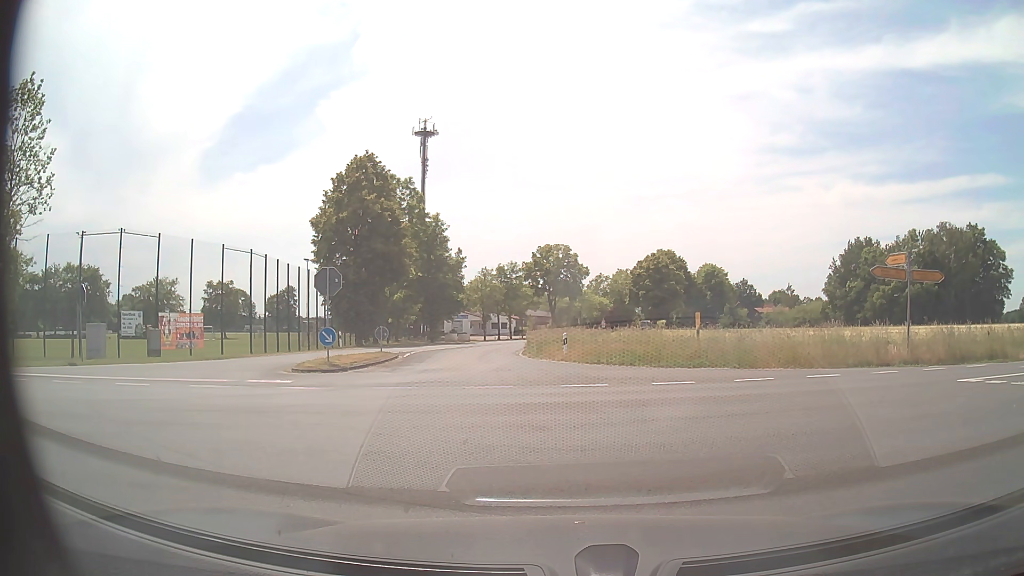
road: secondary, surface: asphalt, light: Day
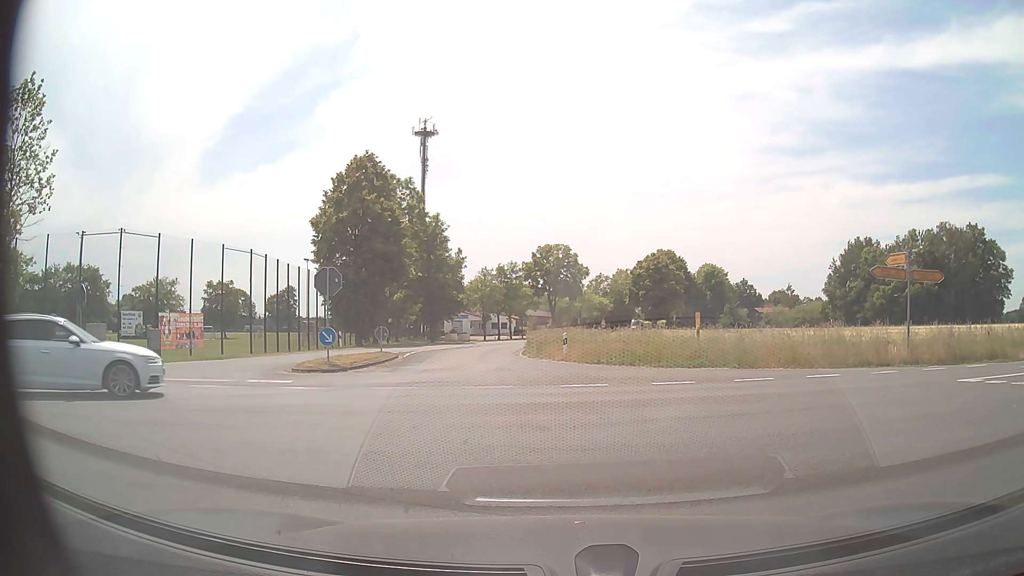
(0.0, 0.0) m; 0°
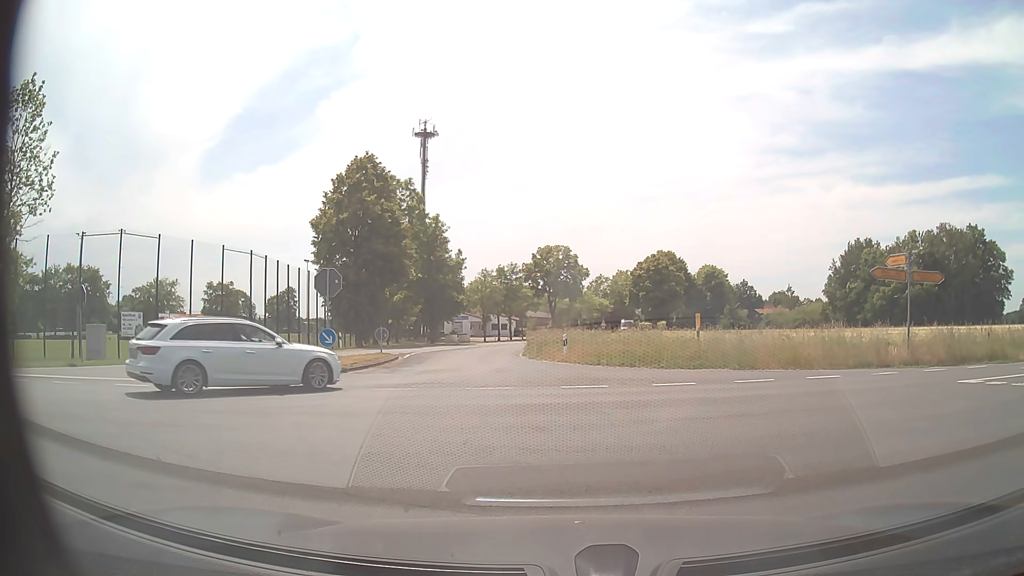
(0.0, 0.0) m; 0°
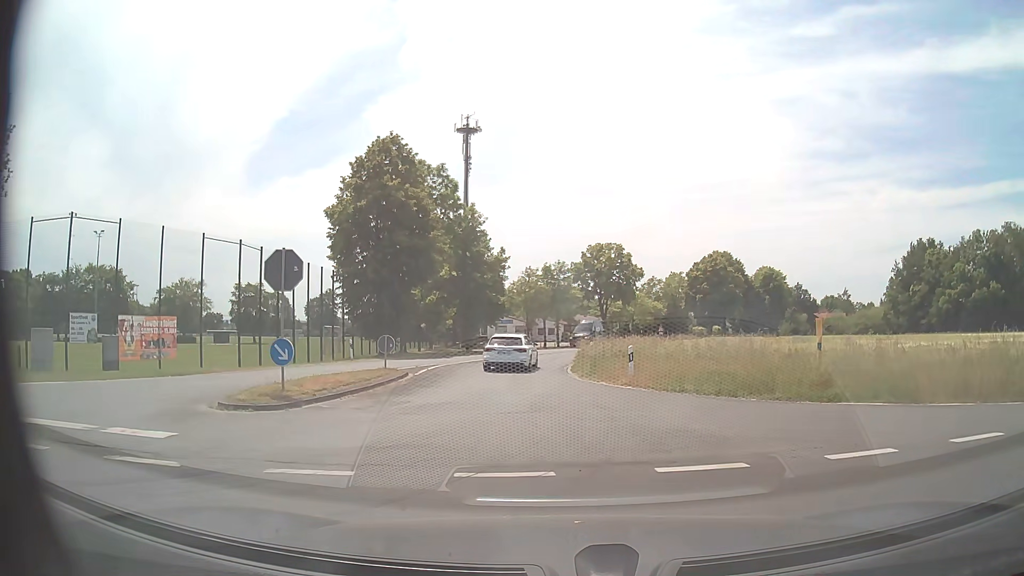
(-0.1, +8.0) m; -3°
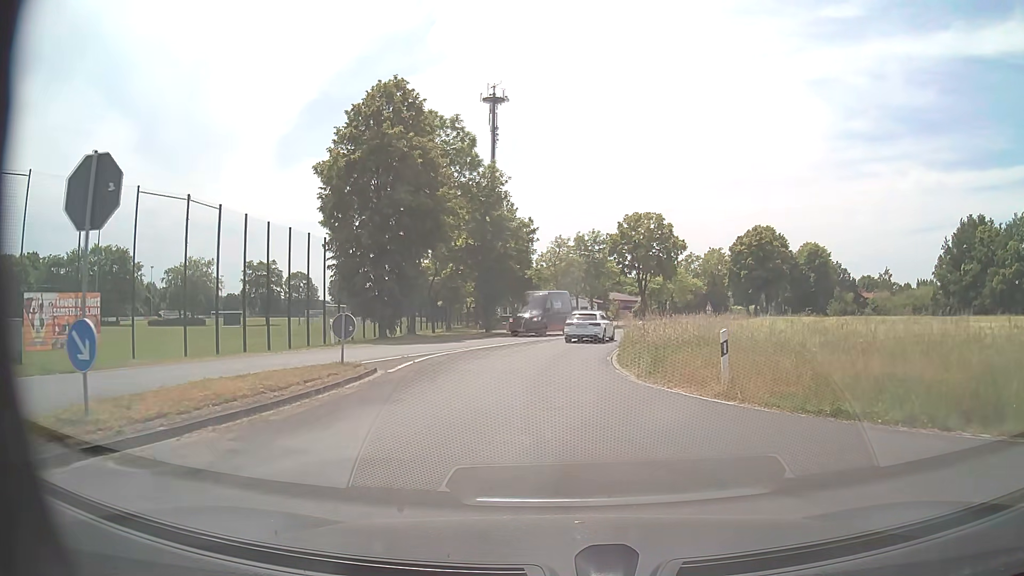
(-0.2, +8.2) m; -2°
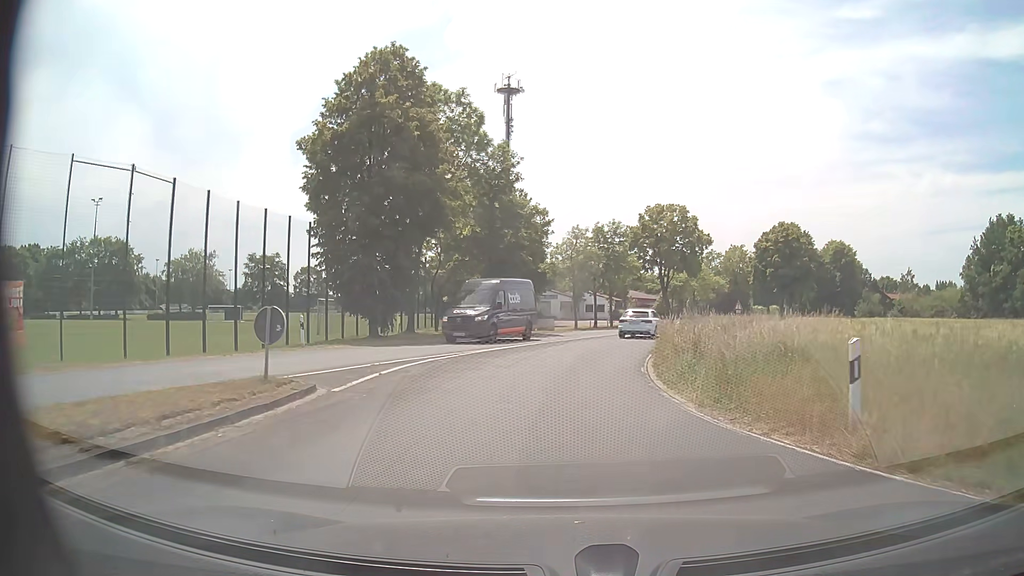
(-0.1, +5.1) m; -2°
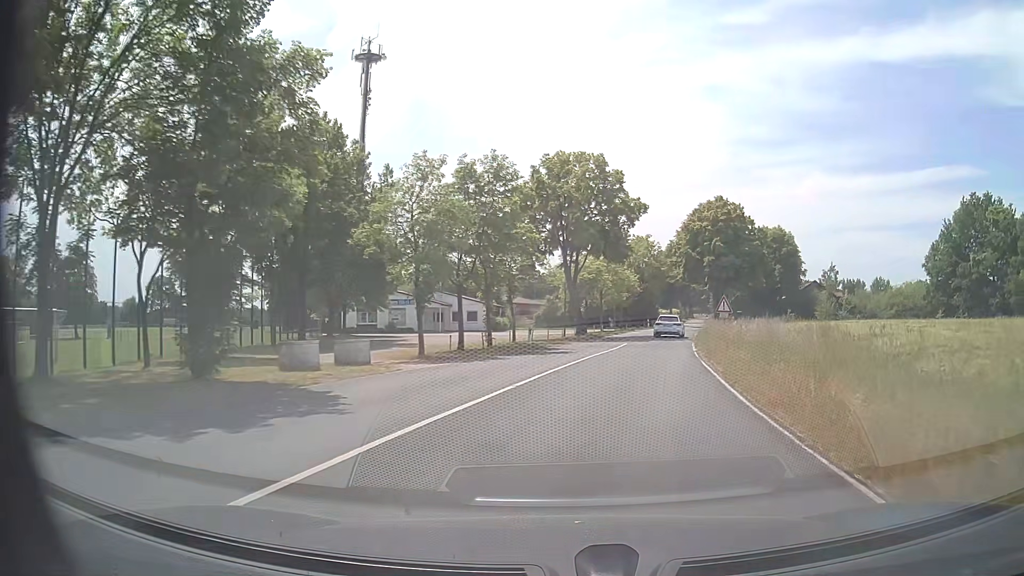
(+1.5, +25.4) m; +11°
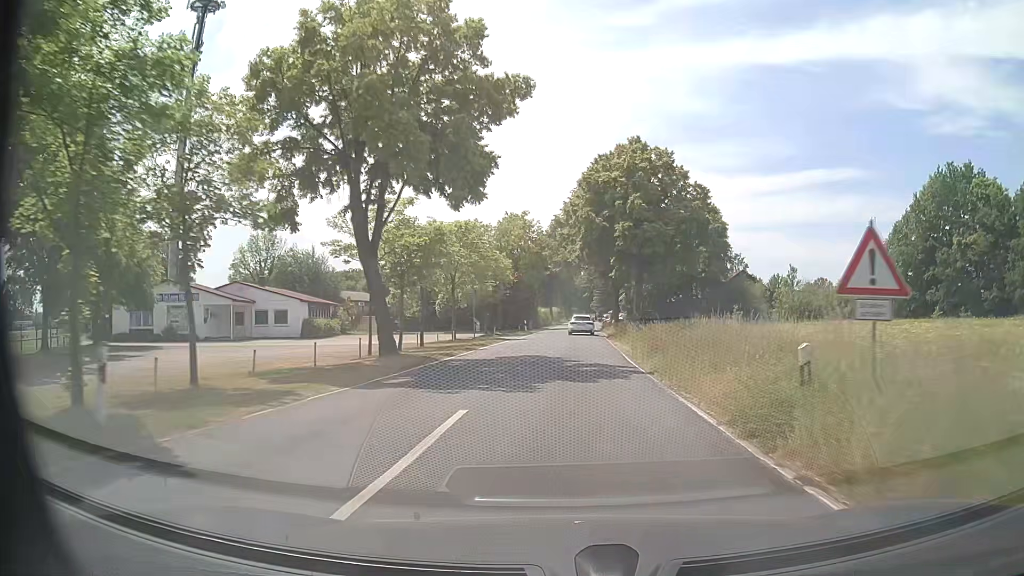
(+2.5, +23.5) m; +11°
(0, +10) (0, +20) (+1, +30) (+1, +40) (+1, +50) (+2, +60) (+2, +70) (+3, +80) (+3, +90) (+4, +100) m
